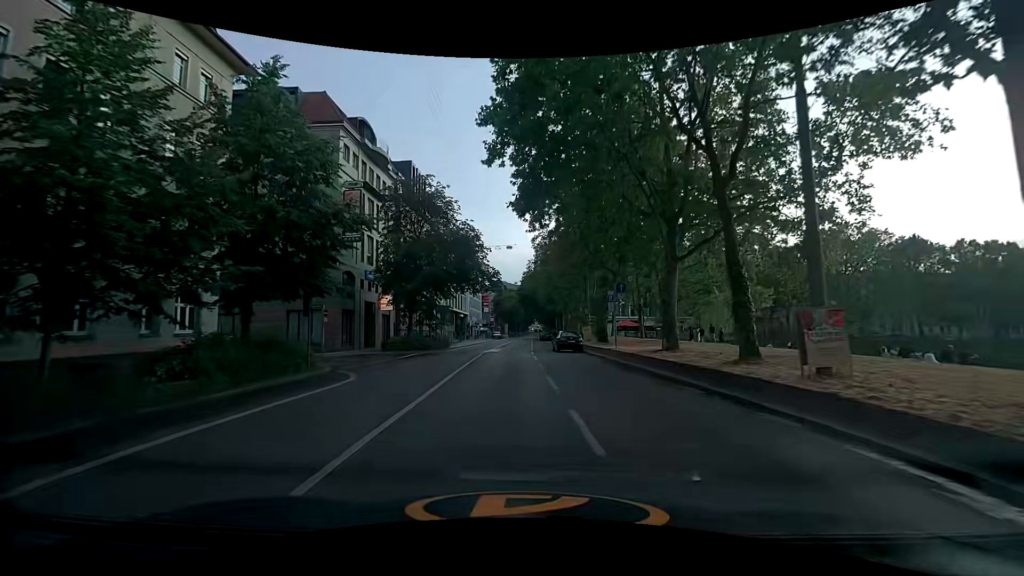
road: secondary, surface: asphalt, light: Day
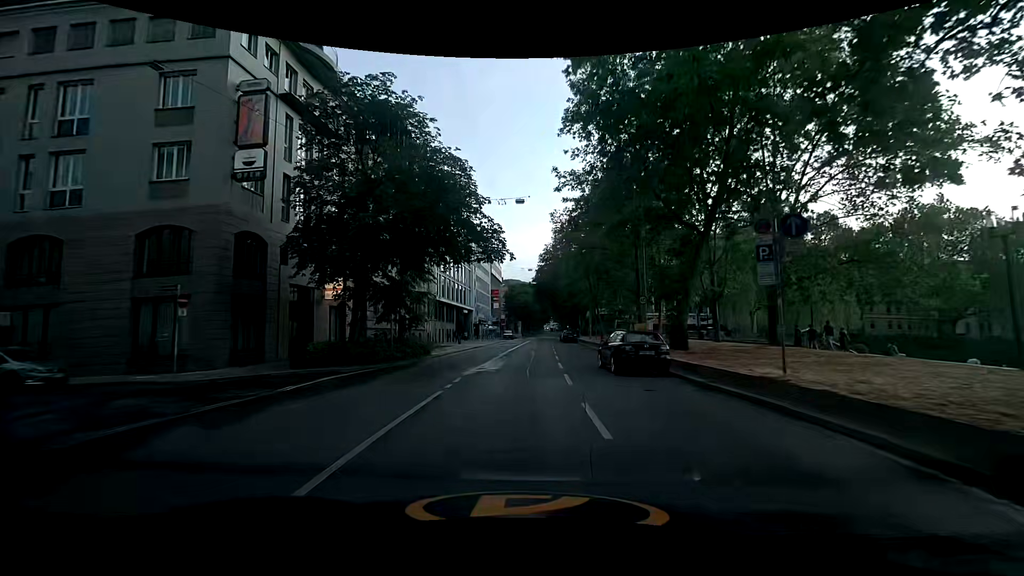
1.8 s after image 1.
(-0.4, +17.0) m; -1°
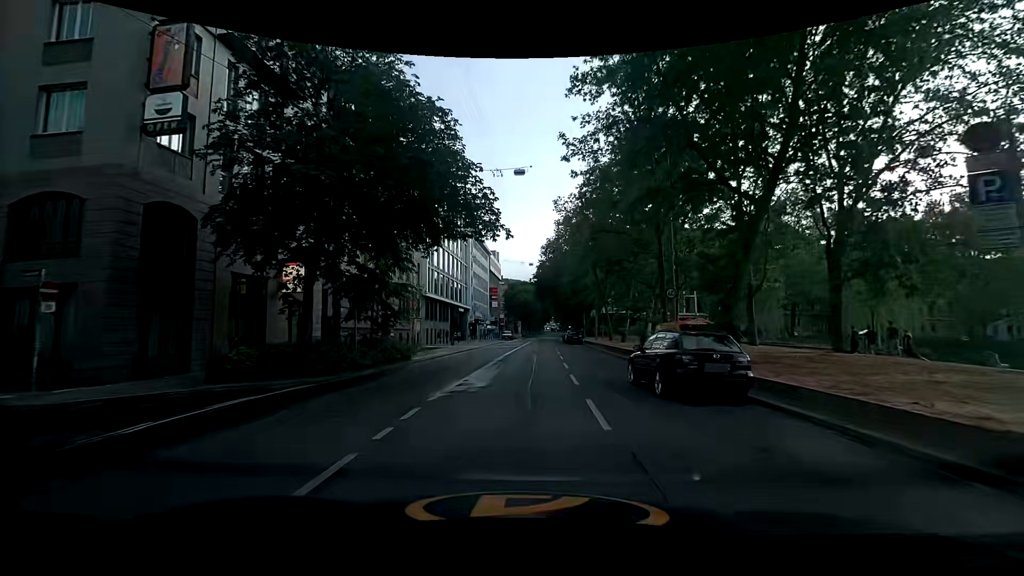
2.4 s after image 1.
(-0.1, +5.7) m; -1°
(0, +10) (0, +20) (0, +30) (+1, +40) (+1, +50) (+2, +60) (+2, +70) (+3, +80) (+3, +90) (+4, +100) m
